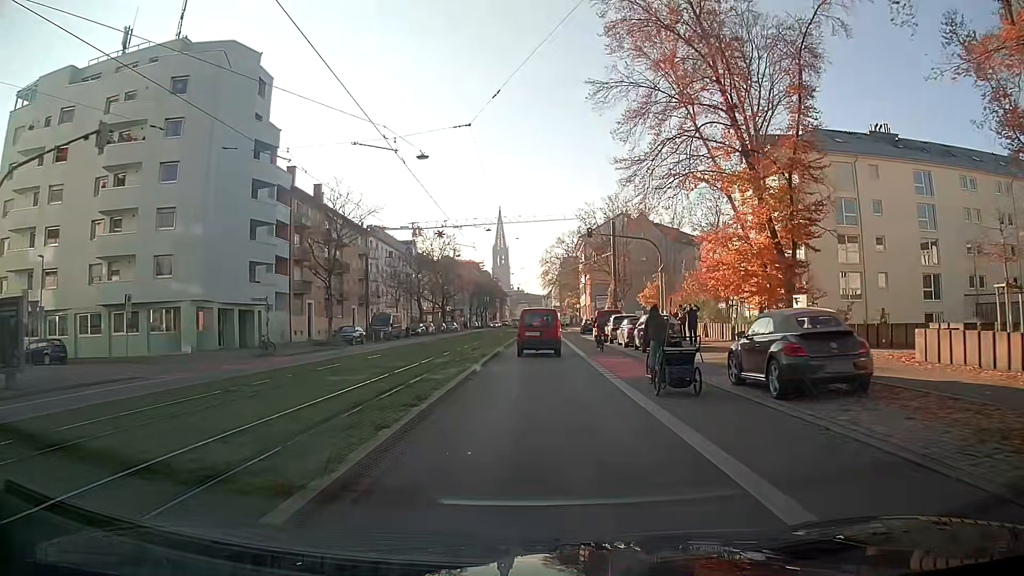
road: primary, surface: asphalt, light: Day
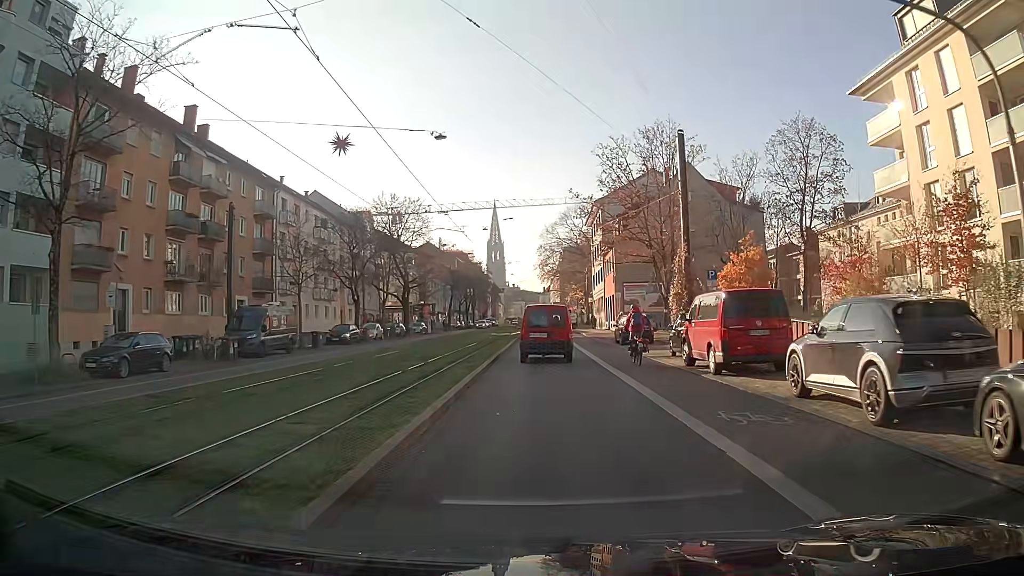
(+0.1, +29.4) m; +1°
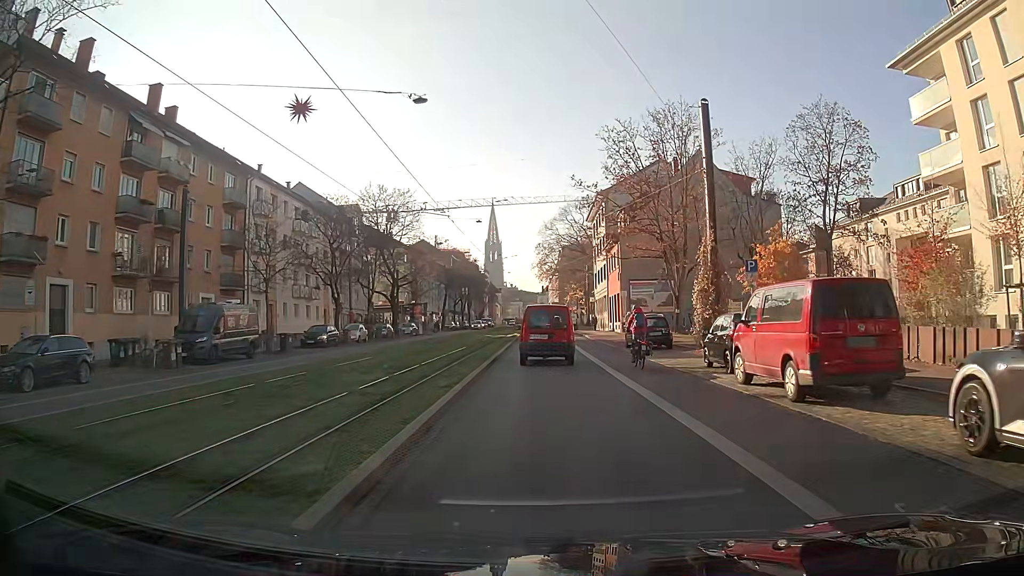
(0.0, +5.0) m; 0°
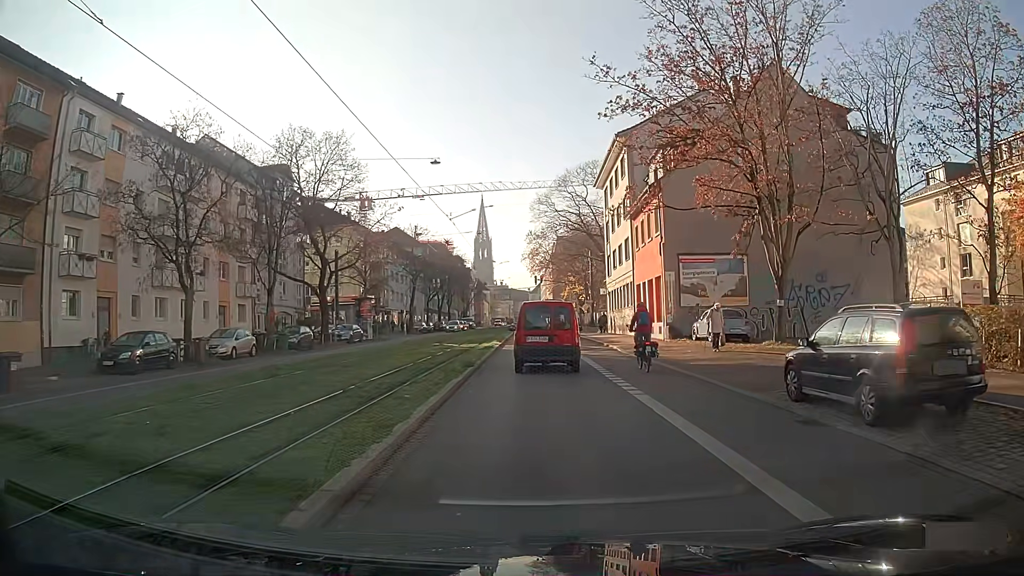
(+0.2, +21.3) m; +1°
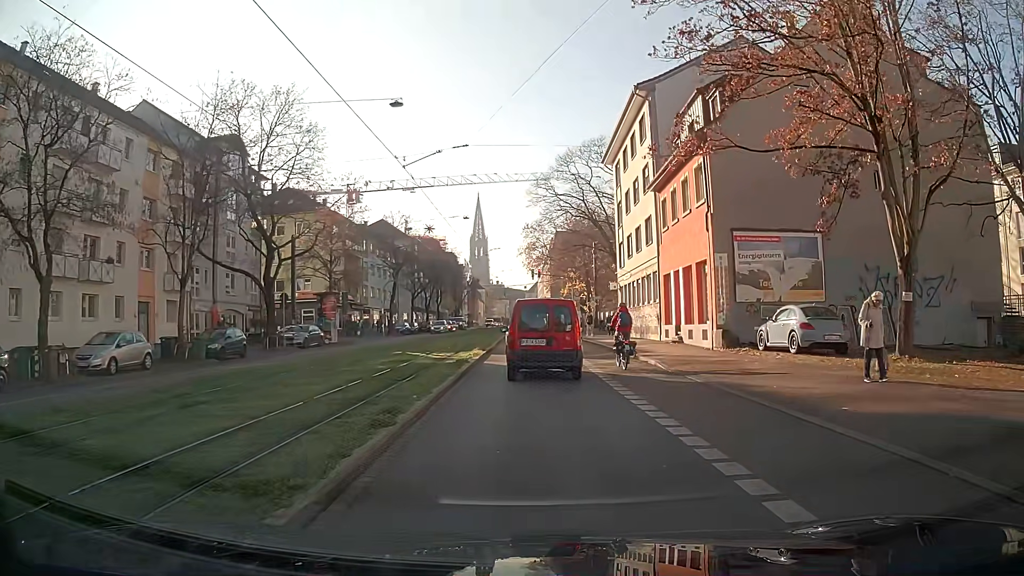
(0.0, +9.8) m; 0°
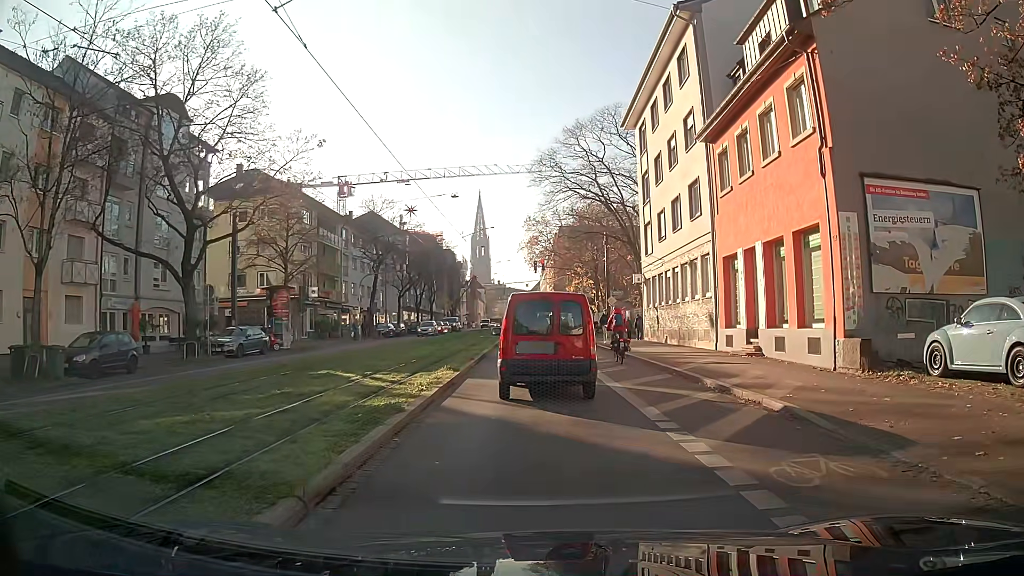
(0.0, +10.1) m; 0°
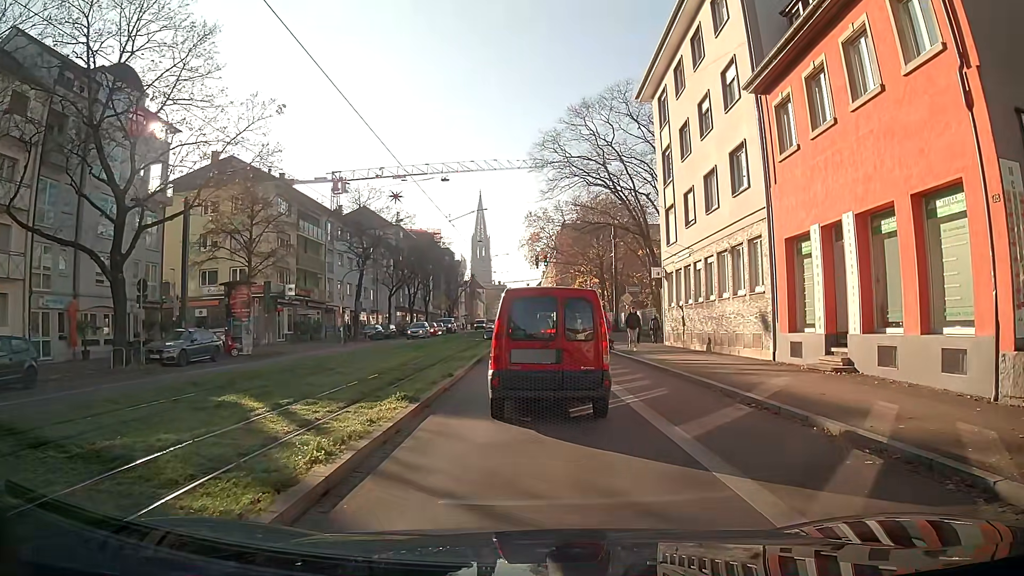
(0.0, +5.9) m; 0°
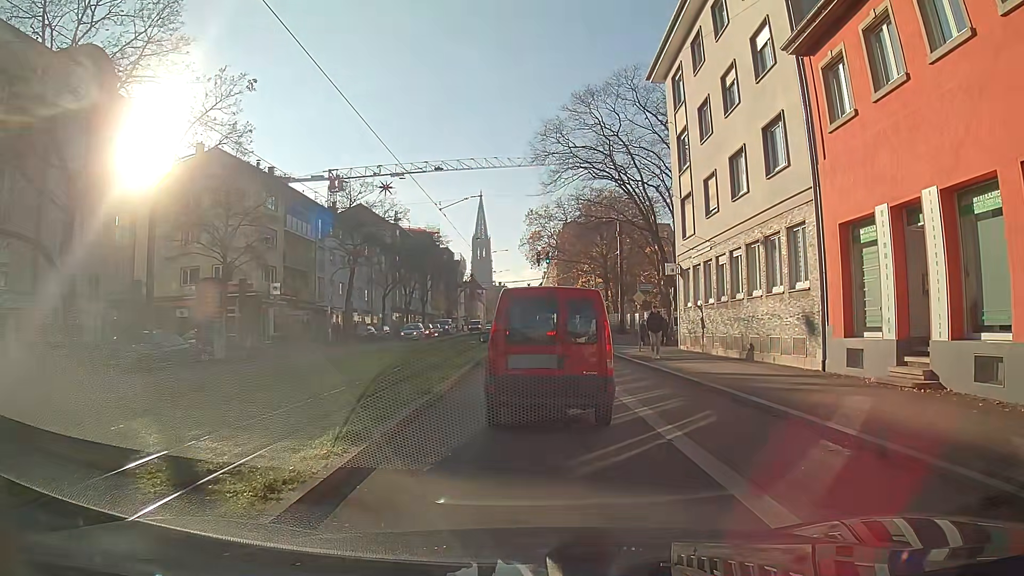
(0.0, +3.3) m; +1°
